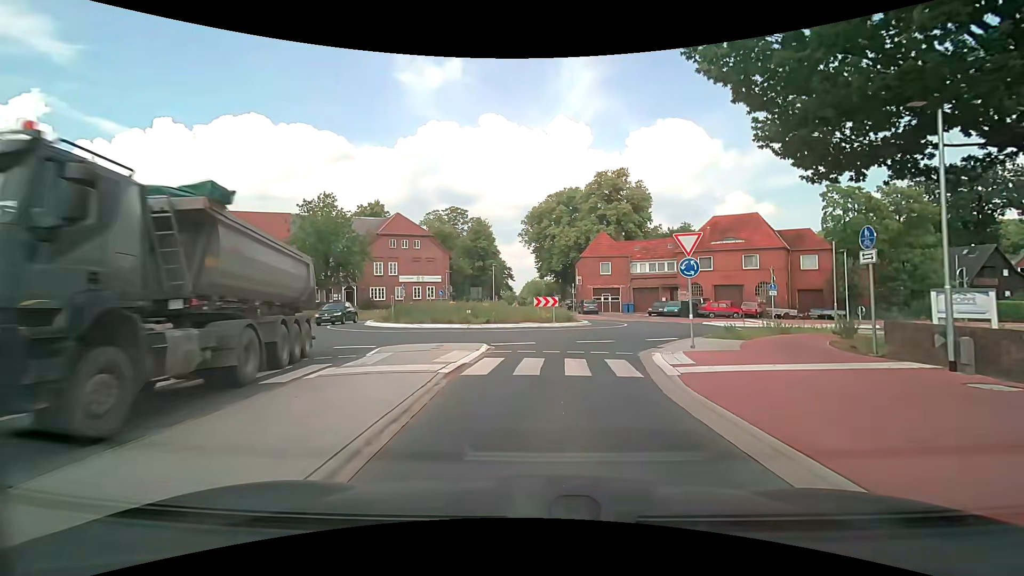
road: secondary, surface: asphalt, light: Day
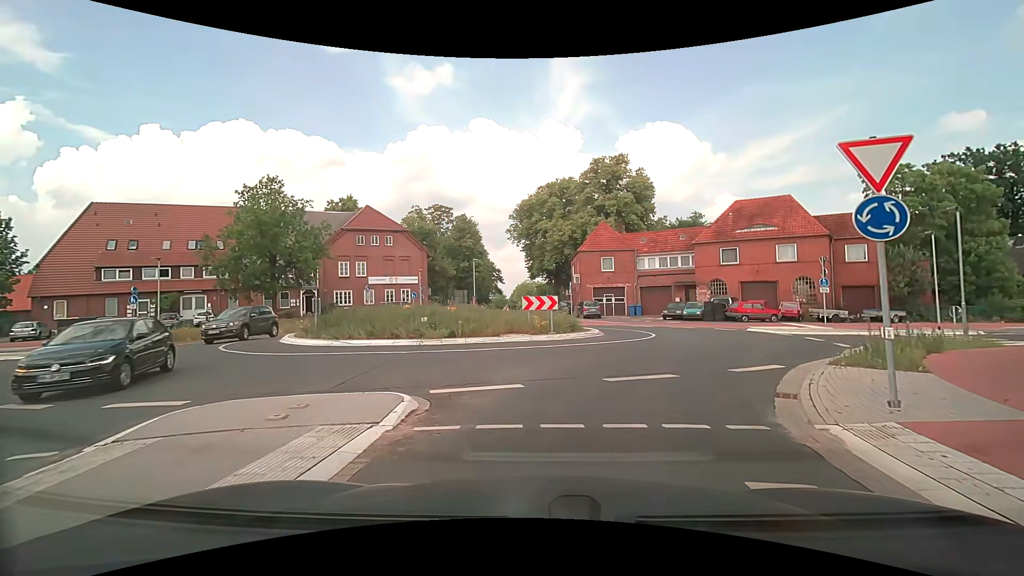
(+0.1, +8.6) m; +1°
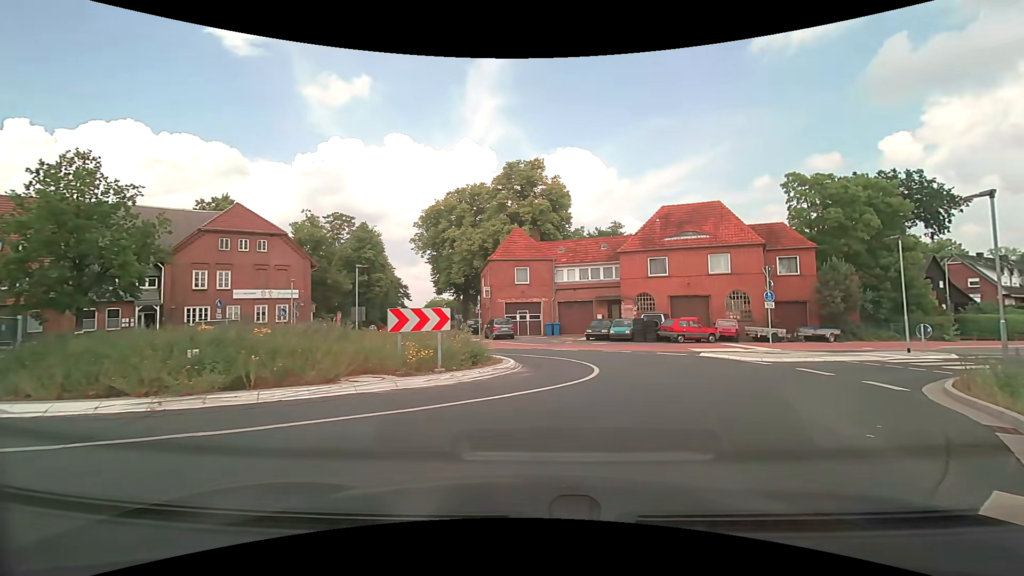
(+0.6, +7.6) m; +11°
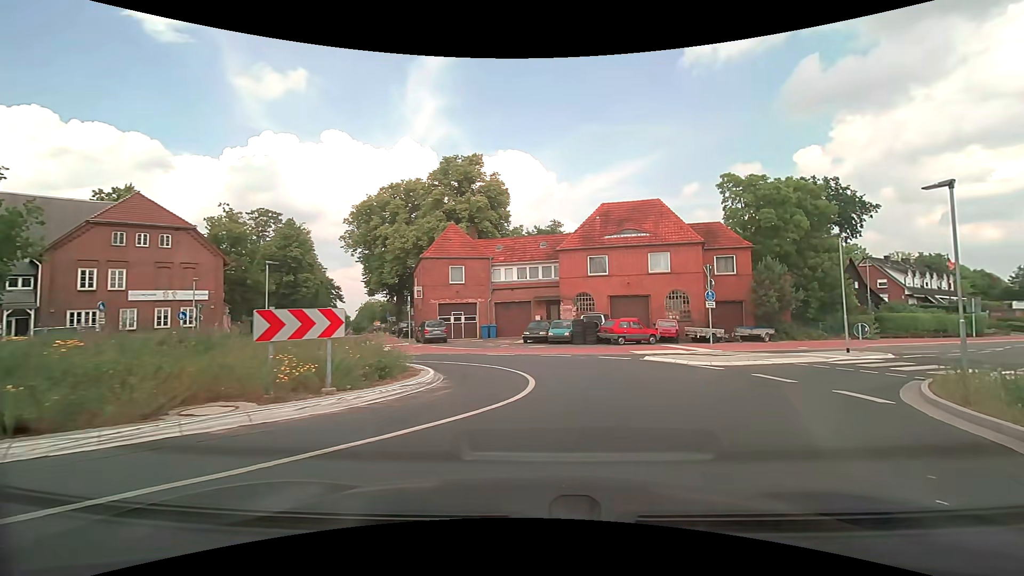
(+0.1, +2.5) m; +6°
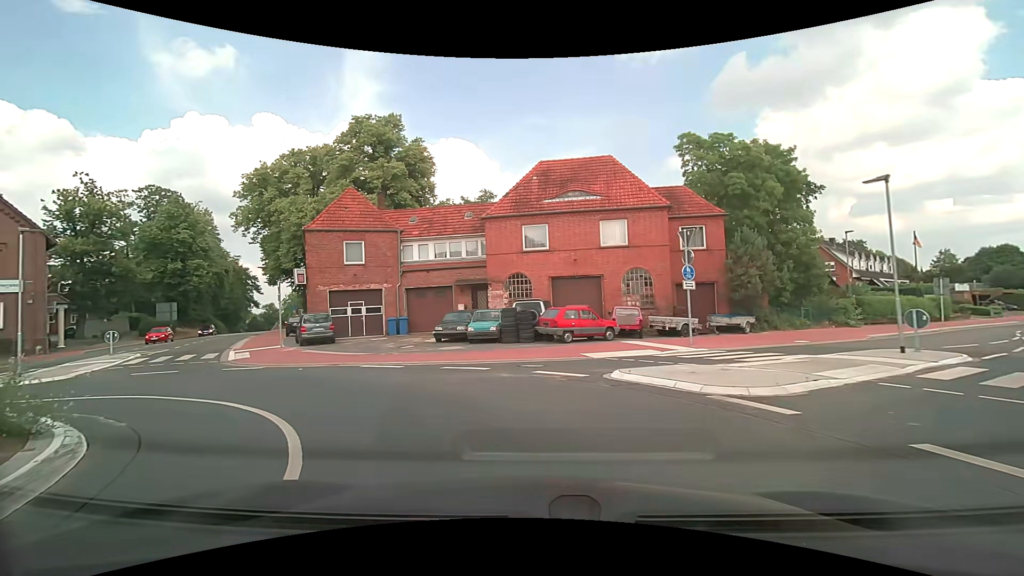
(+1.2, +8.7) m; +7°
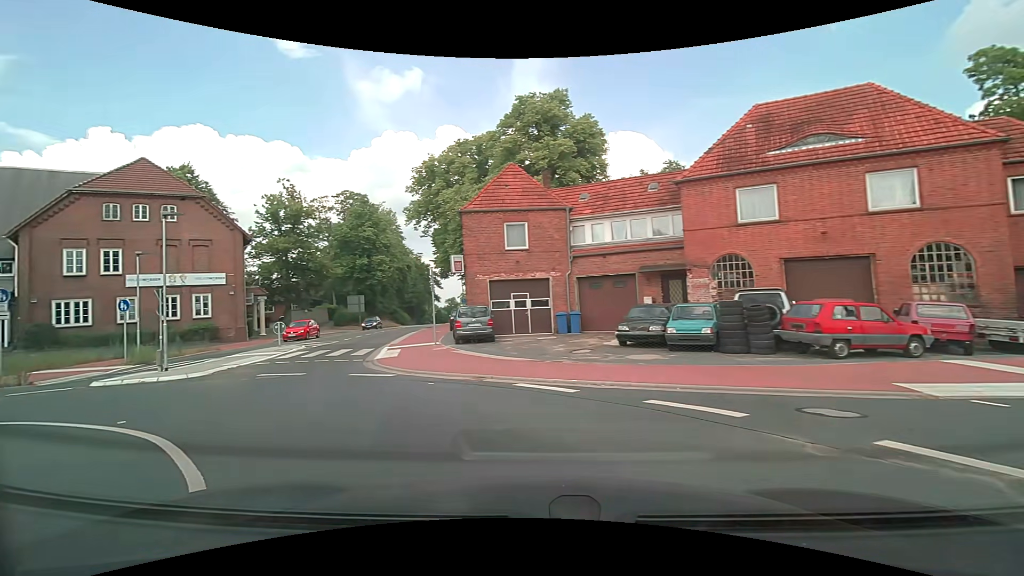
(-0.8, +5.8) m; -19°
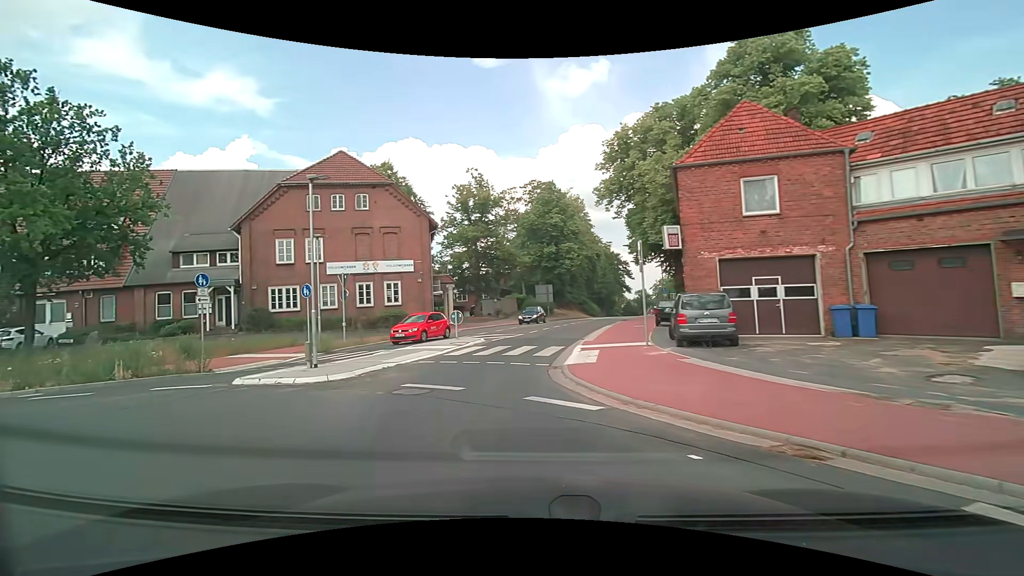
(-1.1, +5.8) m; -21°
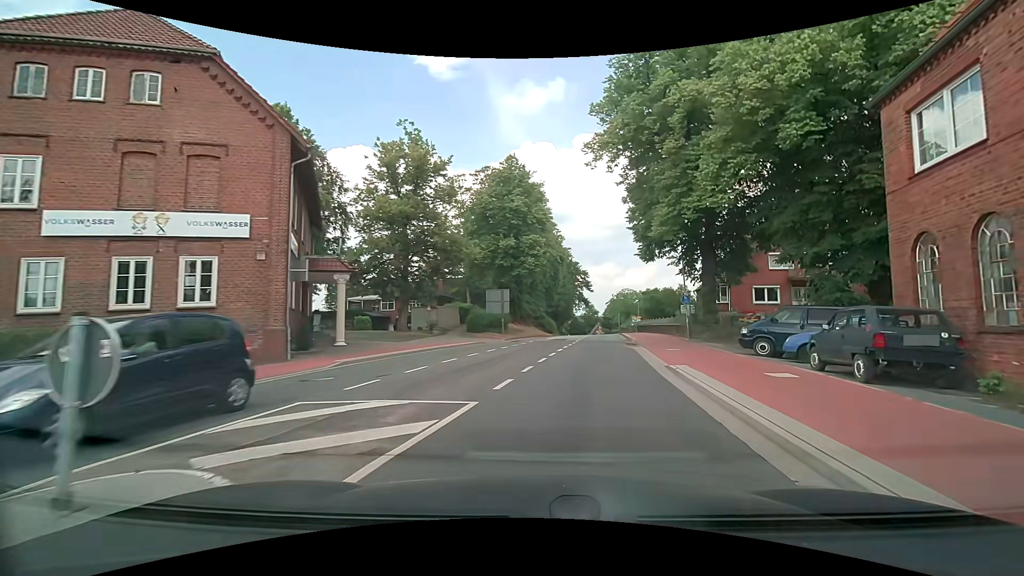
(-0.9, +18.5) m; +7°
(+1, +10) (+2, +20) (+3, +30) (+5, +40) (+6, +50) (+8, +59) (+9, +69) (+10, +79) (+12, +89) (+13, +99) m
